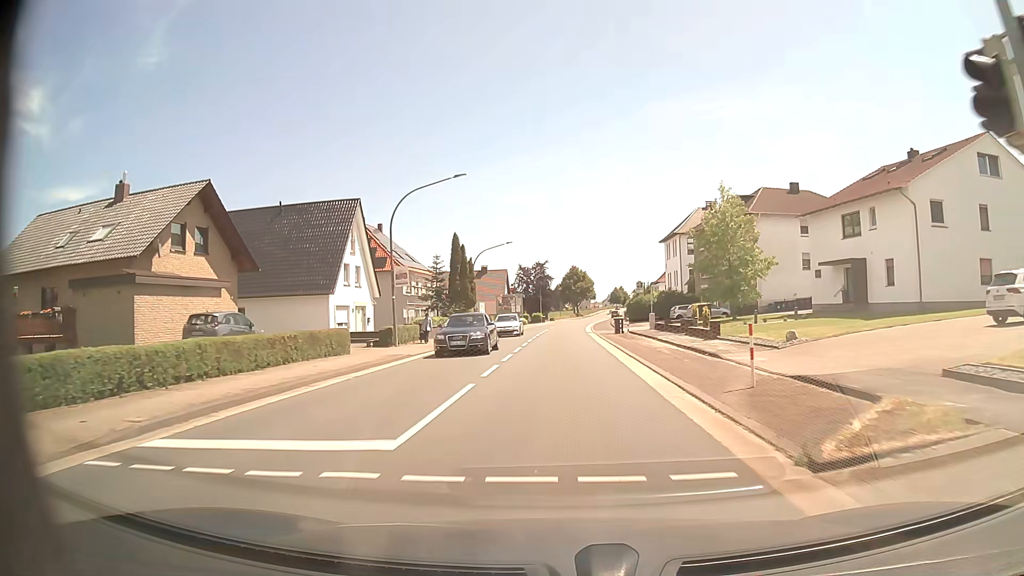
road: primary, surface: asphalt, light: Day
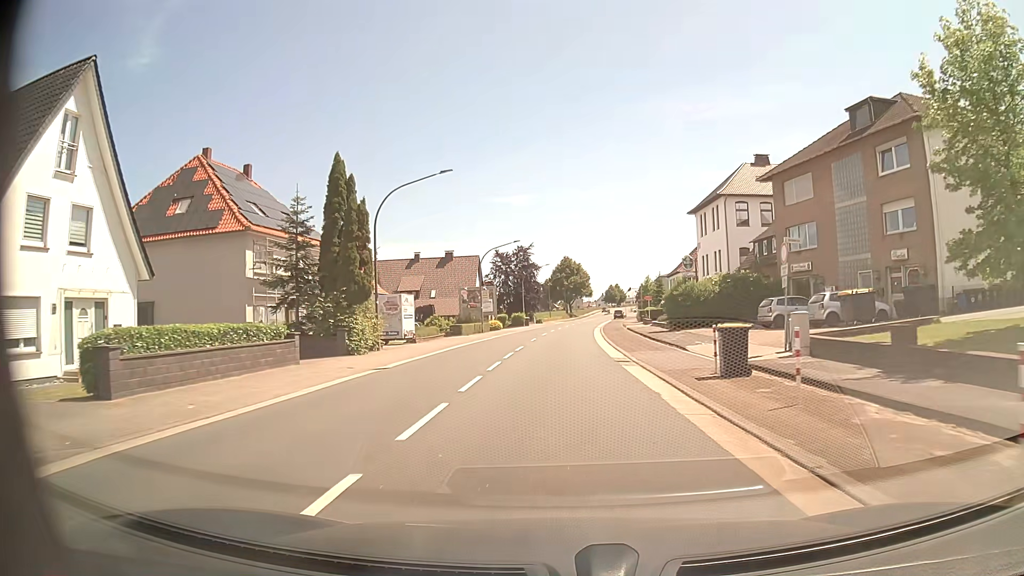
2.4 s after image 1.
(+0.3, +30.3) m; +1°
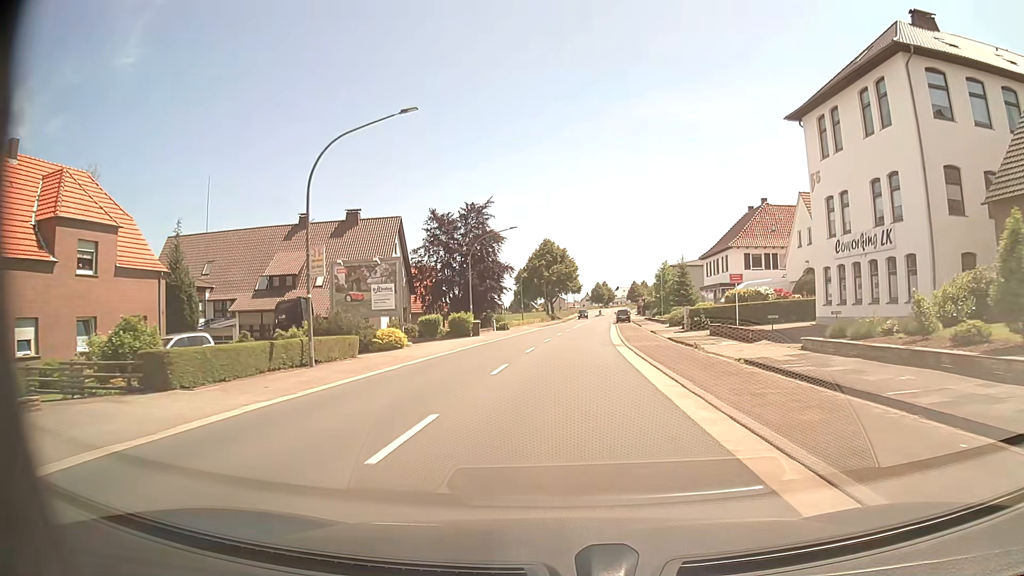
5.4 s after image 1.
(+0.3, +38.0) m; +1°
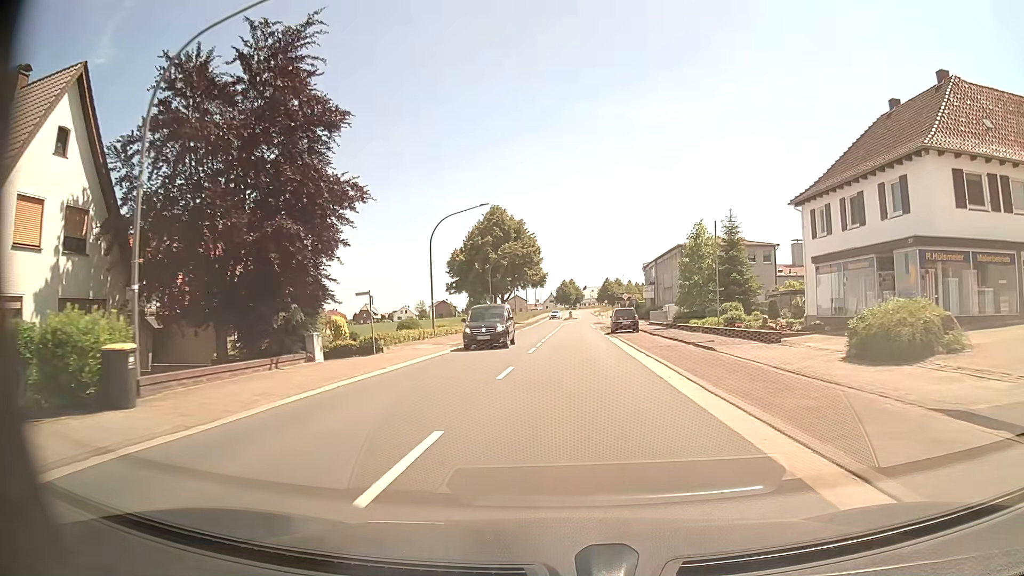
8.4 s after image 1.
(+1.0, +38.0) m; +3°
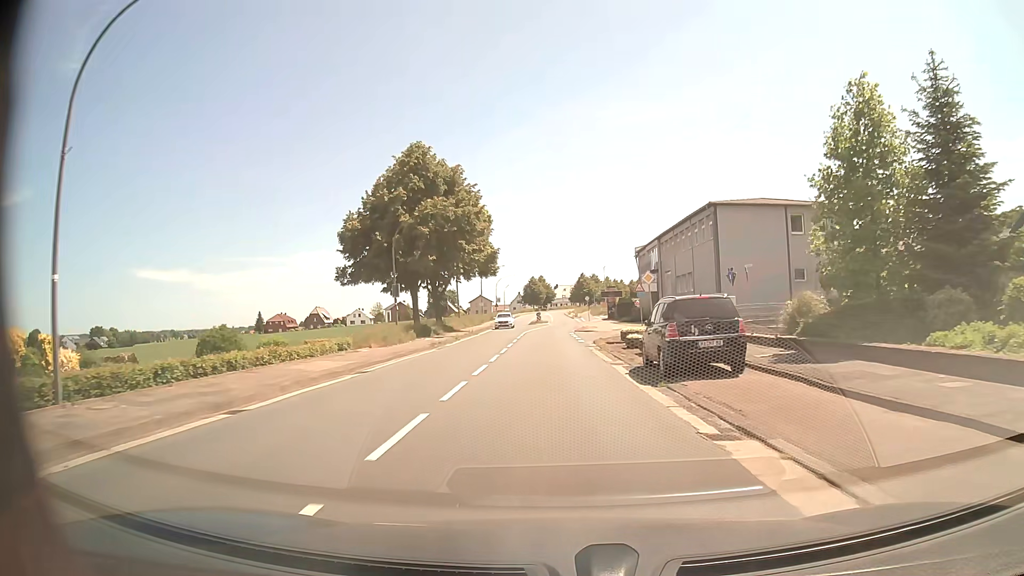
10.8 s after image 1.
(+1.0, +30.3) m; +3°
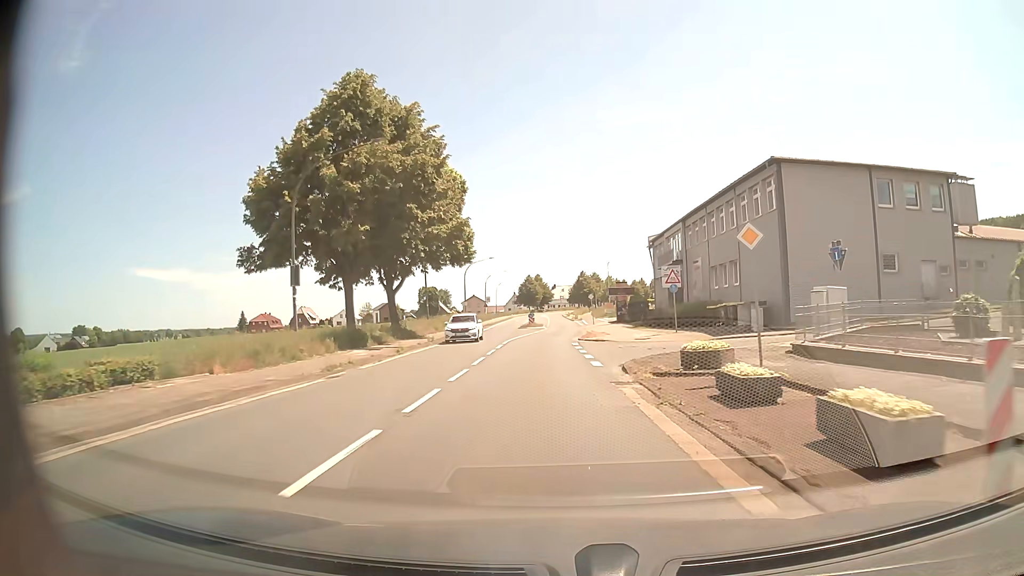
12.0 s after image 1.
(0.0, +15.2) m; 0°
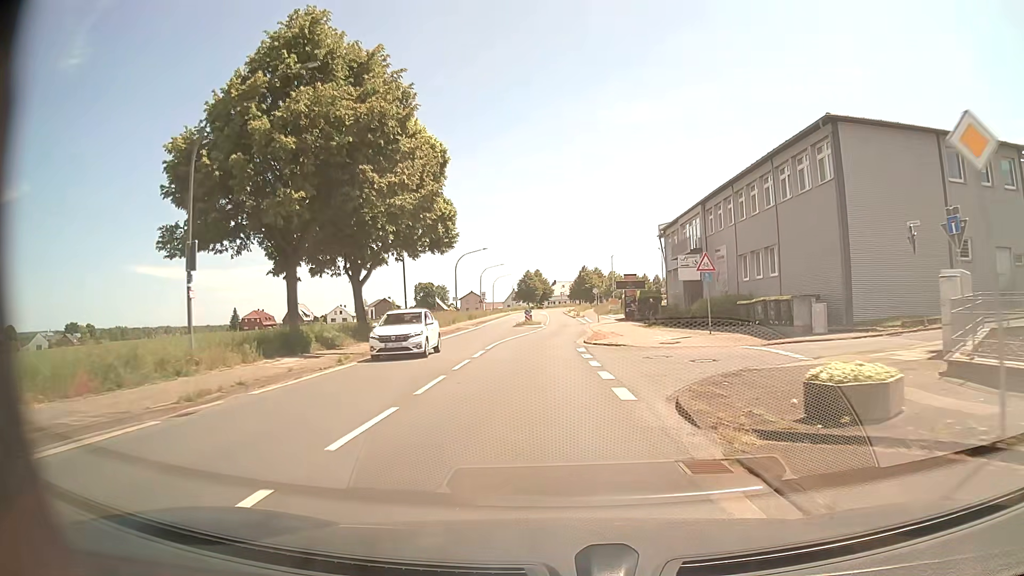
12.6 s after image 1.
(0.0, +7.6) m; 0°
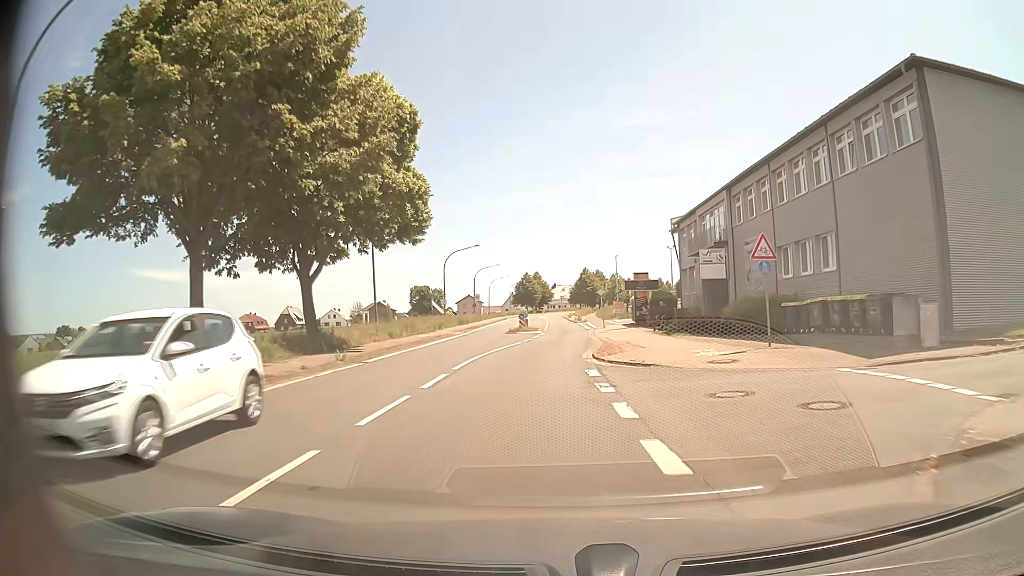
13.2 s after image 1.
(0.0, +7.6) m; 0°
(0, +10) (0, +20) (0, +30) (0, +40) (+1, +50) (+1, +60) (+1, +70) (+1, +80) (0, +90) (0, +100) m
